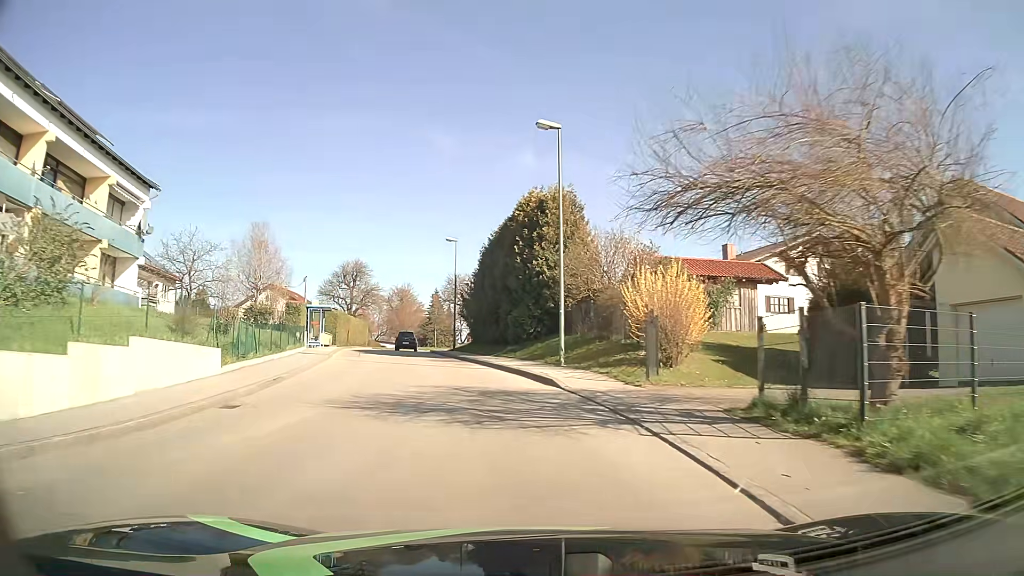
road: unclassified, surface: asphalt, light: Day
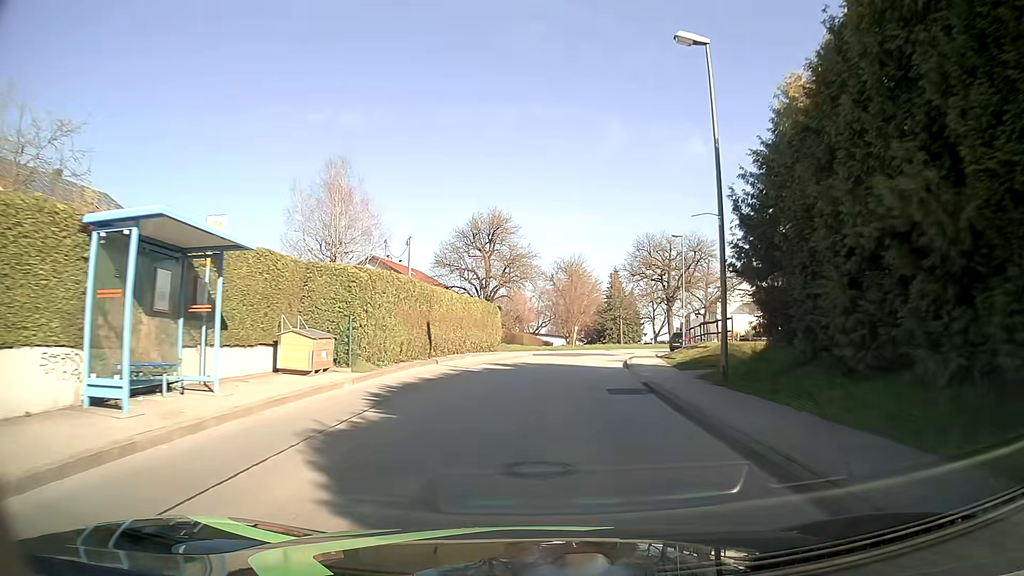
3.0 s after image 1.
(-5.6, +32.7) m; -15°
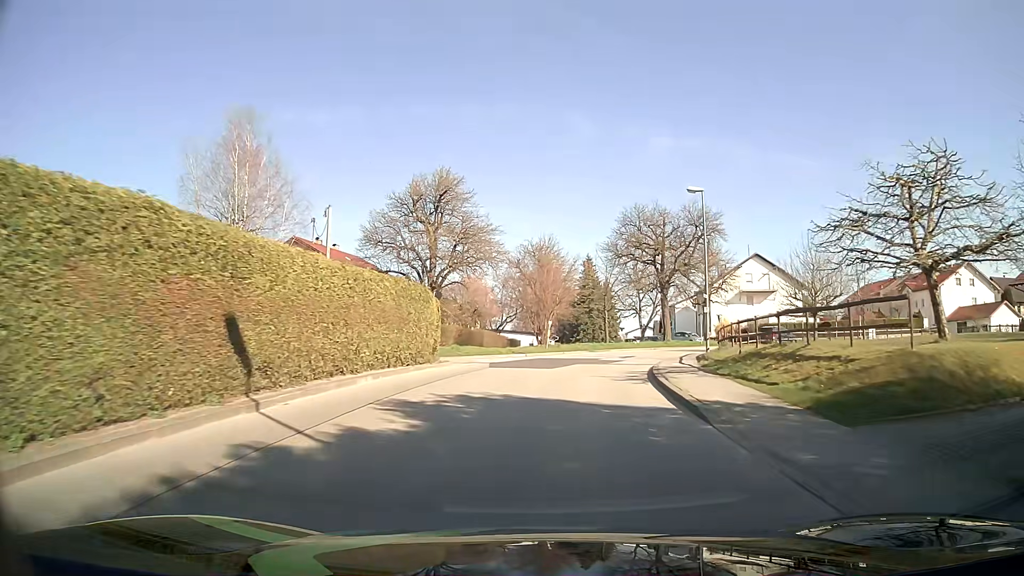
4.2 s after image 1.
(+0.2, +13.7) m; +2°
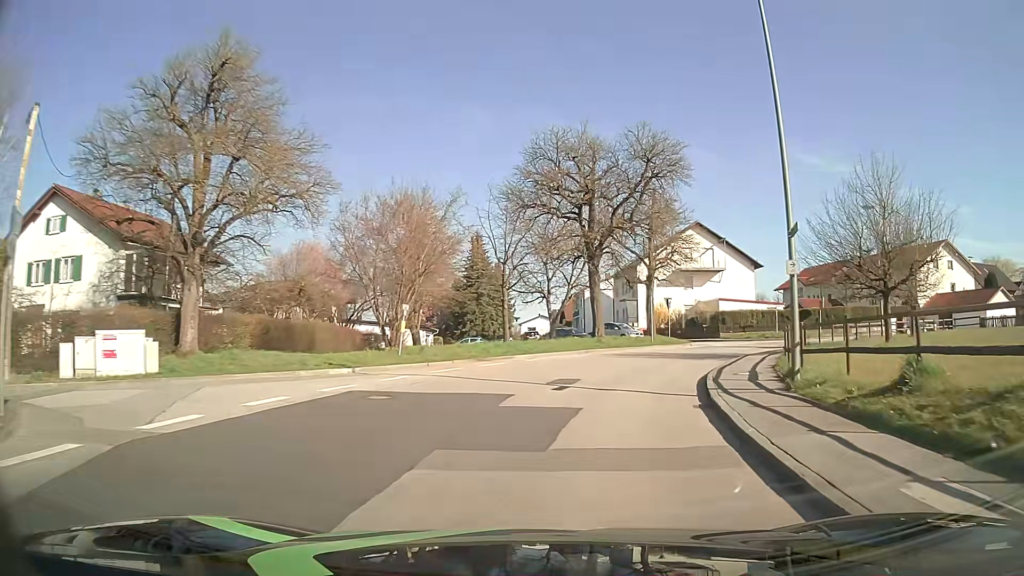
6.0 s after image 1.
(+1.4, +20.0) m; +9°
(+1, +10) (+3, +20) (+7, +29) (+14, +36) (+22, +43) (+31, +47) (+40, +50) (+50, +52) (+60, +54) (+69, +57) m
